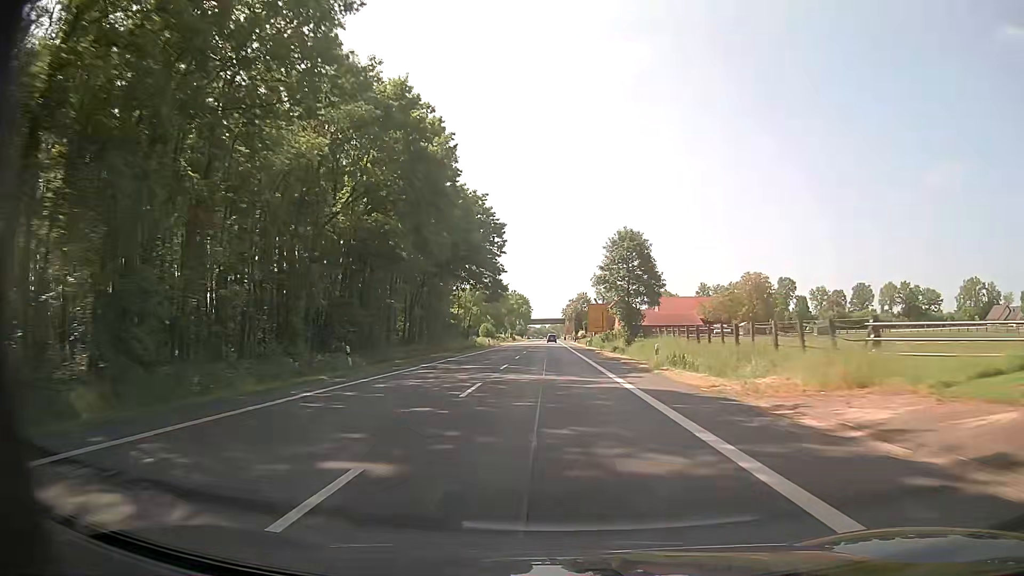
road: primary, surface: asphalt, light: Day
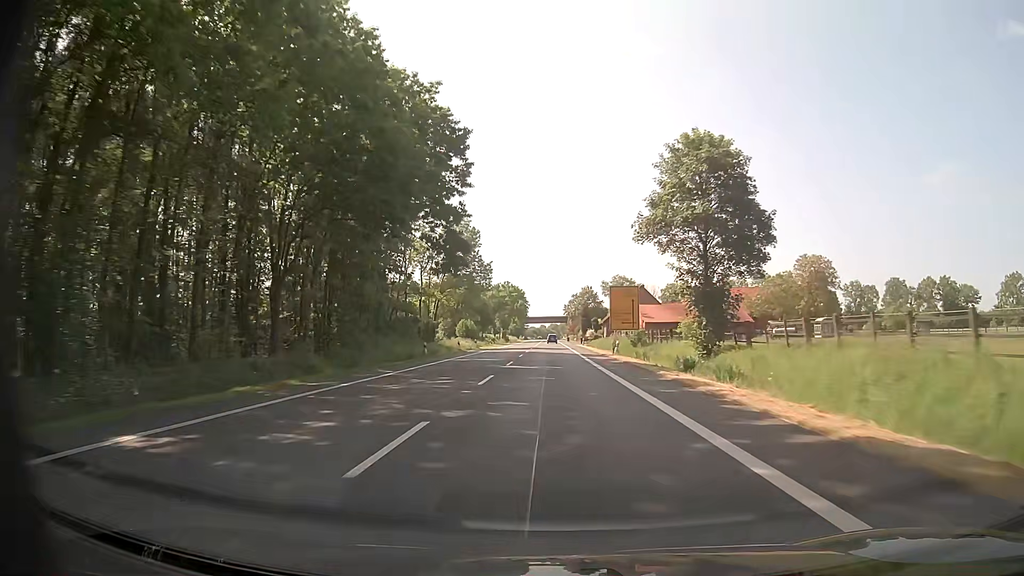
(+0.1, +32.5) m; 0°
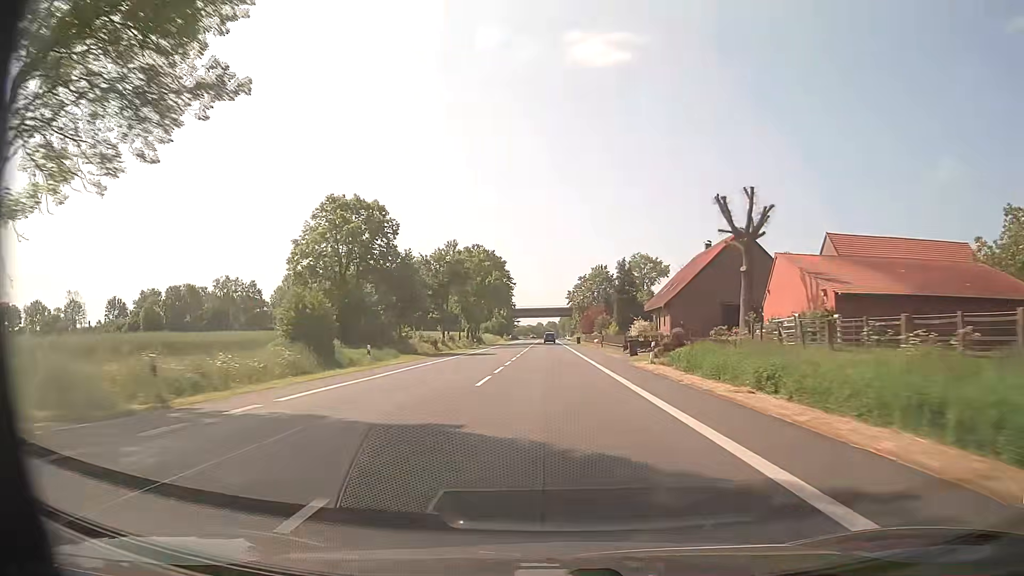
(+0.1, +65.1) m; 0°
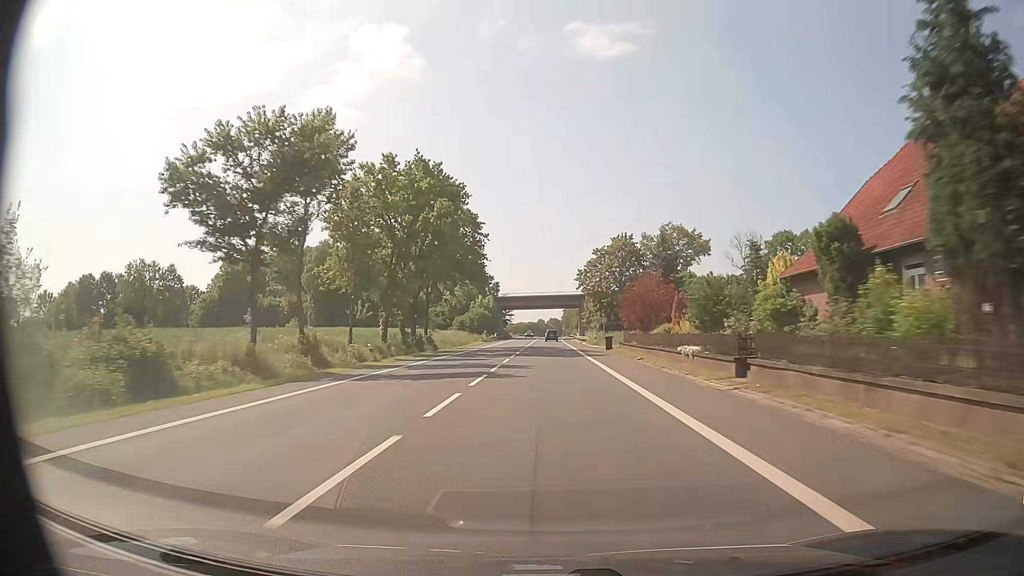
(0.0, +48.0) m; 0°
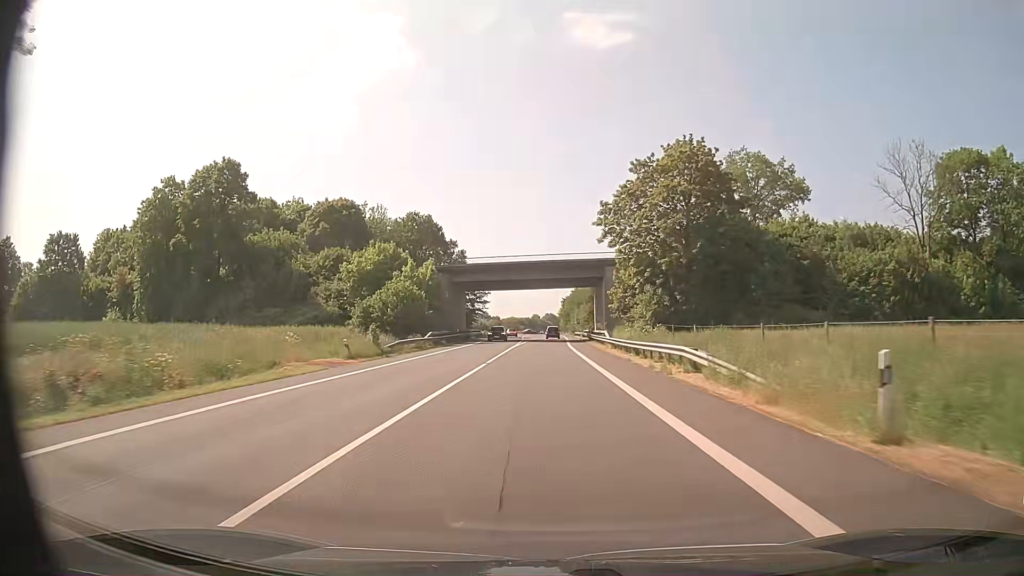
(+0.2, +57.4) m; 0°
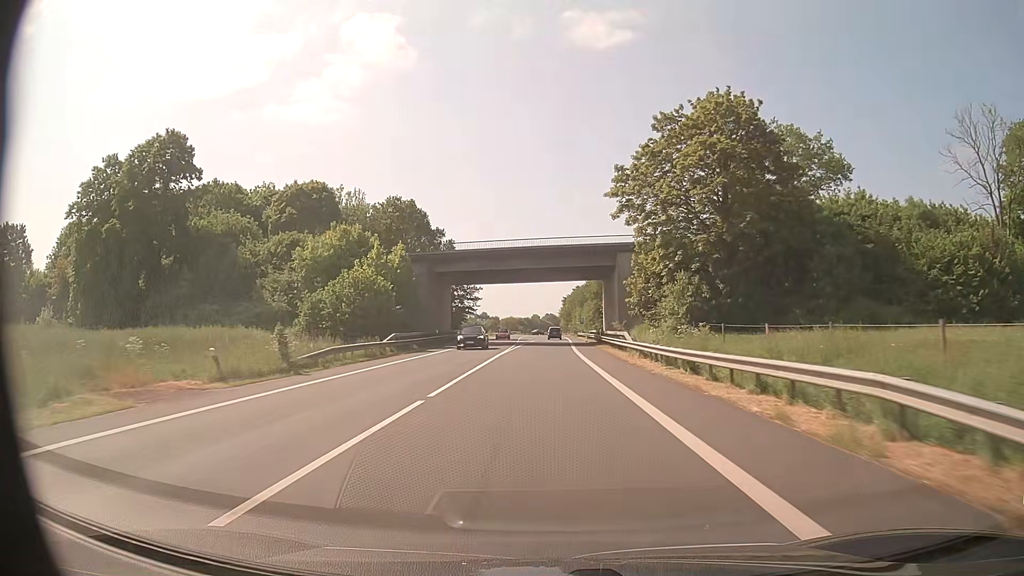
(0.0, +12.5) m; 0°
